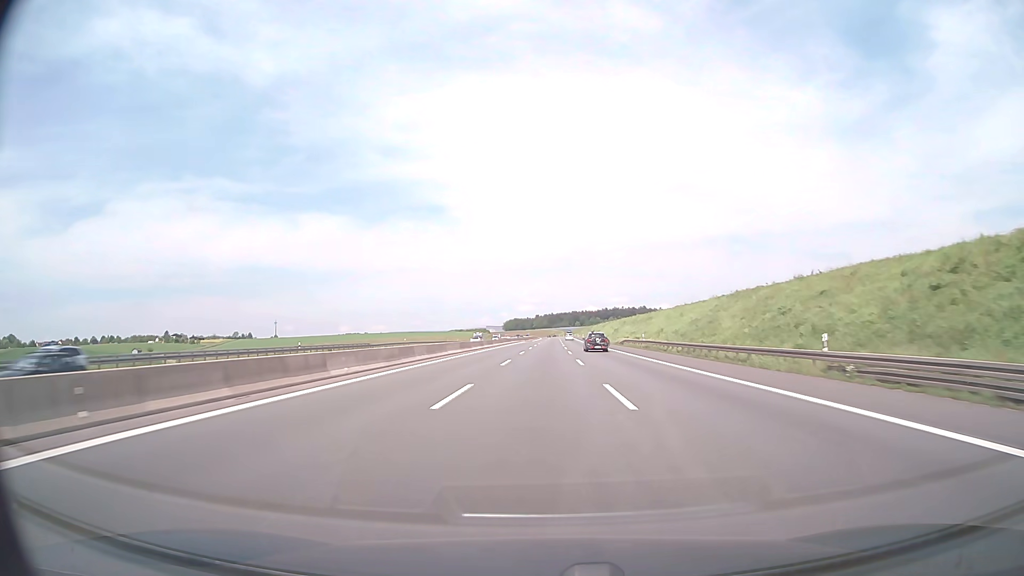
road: motorway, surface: asphalt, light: Day
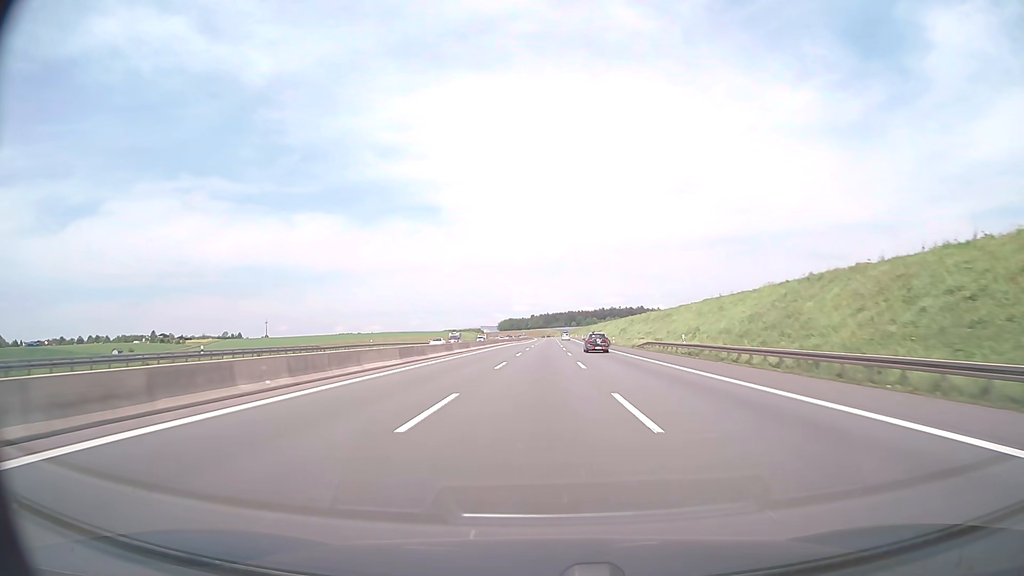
(+0.1, +20.6) m; 0°
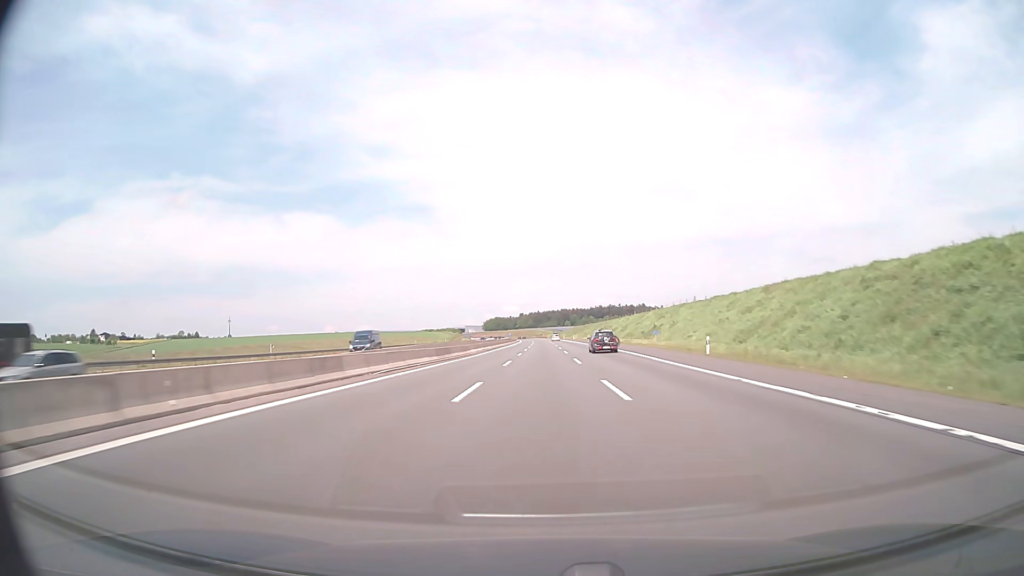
(+0.6, +103.0) m; +1°
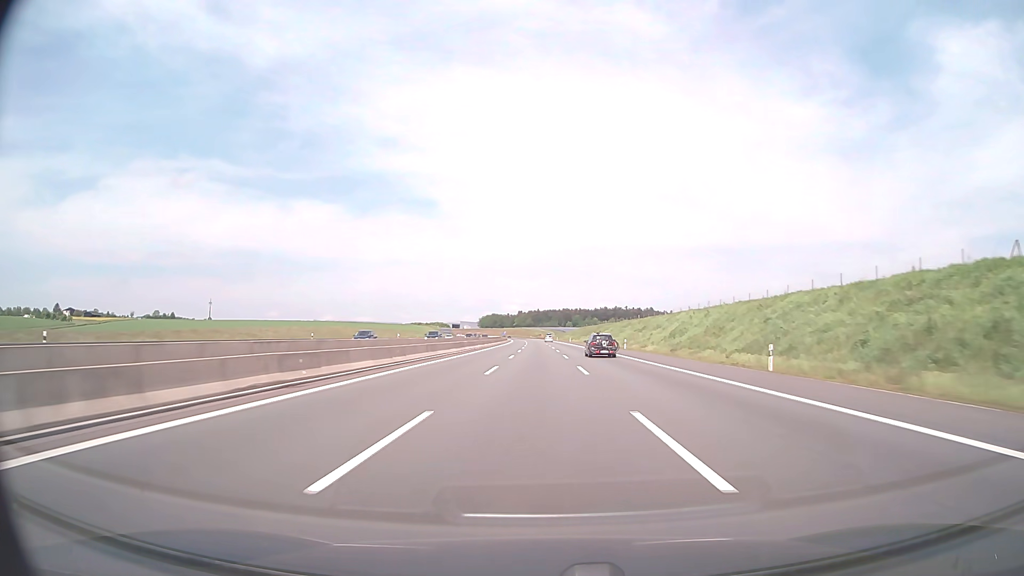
(0.0, +61.8) m; 0°
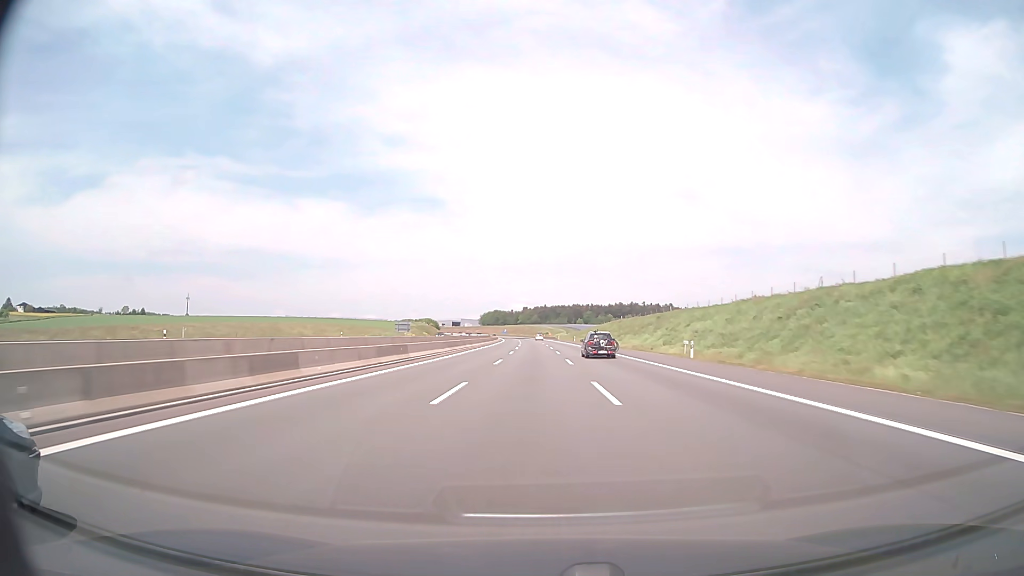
(-0.1, +82.4) m; 0°
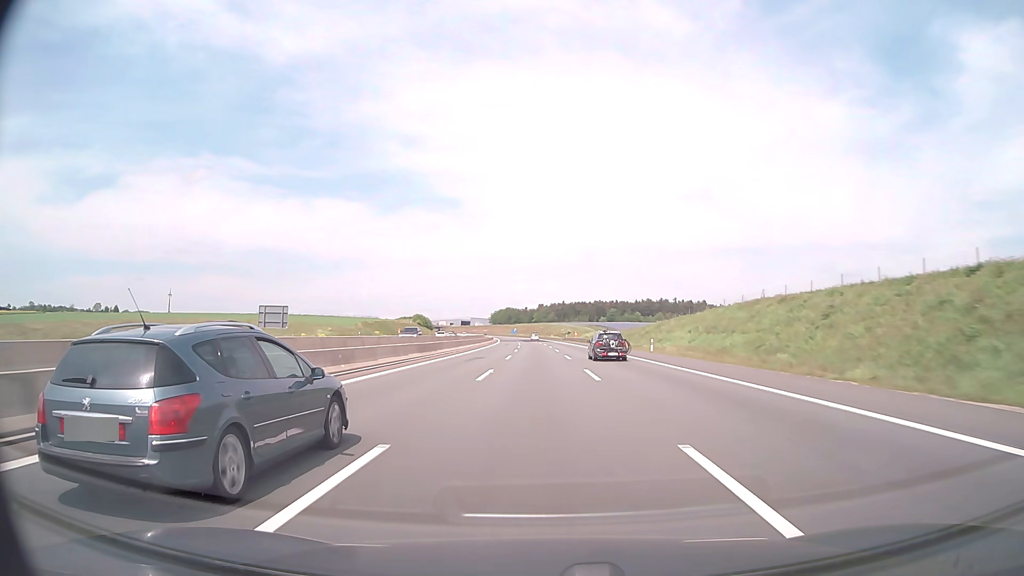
(-1.1, +82.6) m; -1°
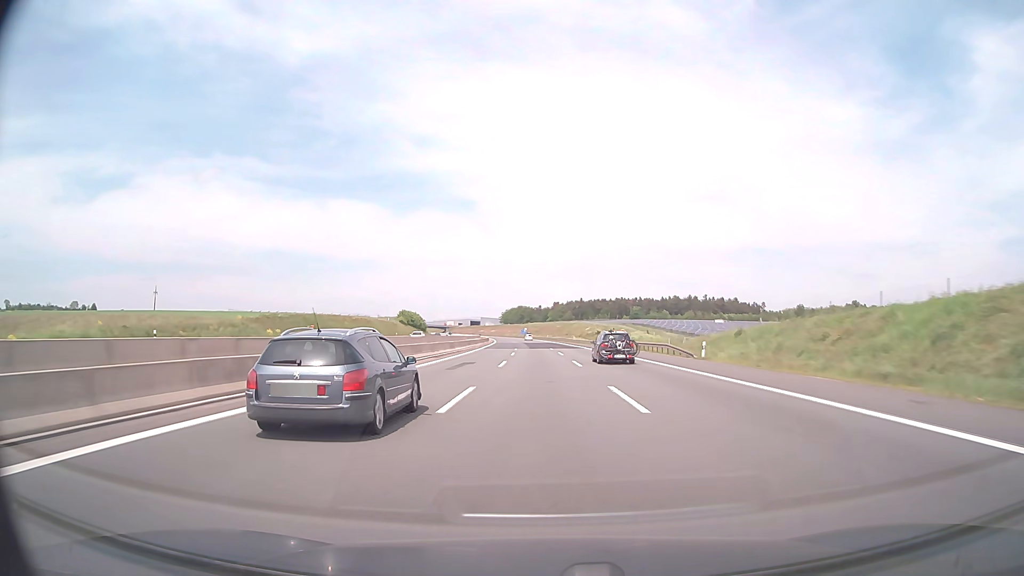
(-0.6, +62.0) m; -1°
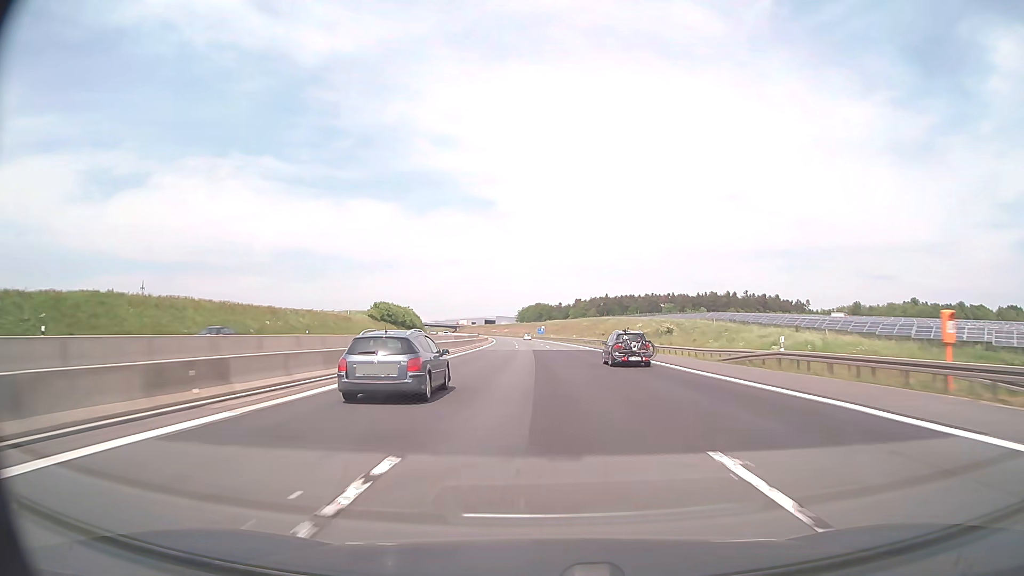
(-1.0, +61.9) m; -2°
(0, +10) (0, +20) (0, +30) (0, +40) (0, +50) (-1, +60) (-1, +70) (-1, +80) (-2, +90) (-2, +100) m
